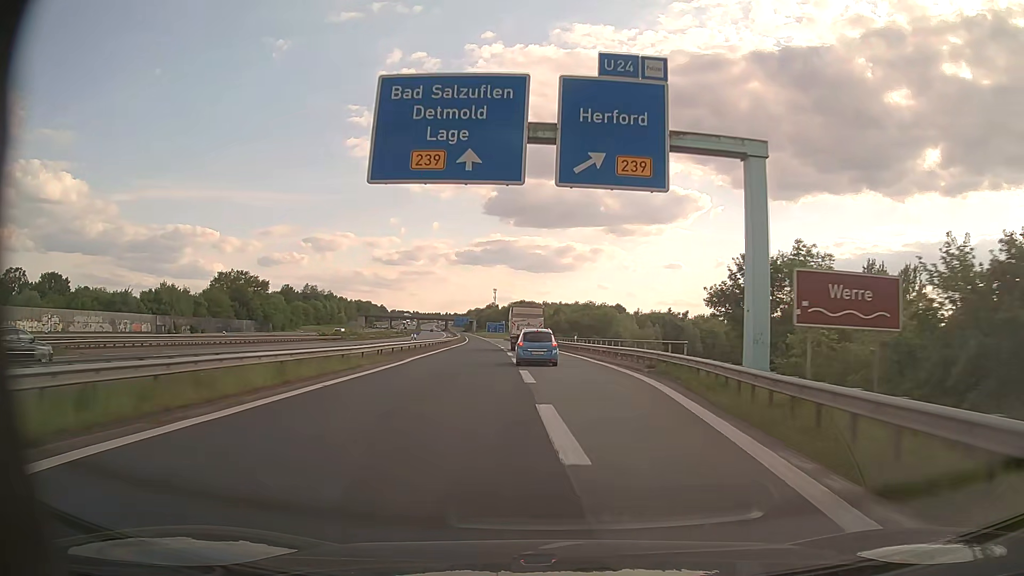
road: motorway_link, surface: asphalt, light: Day
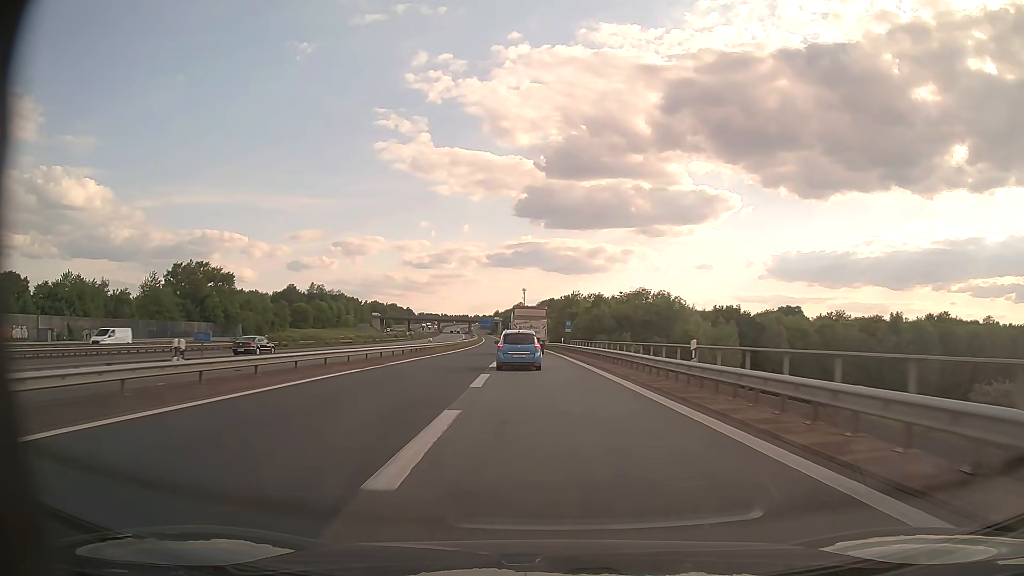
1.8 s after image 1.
(-0.1, +37.2) m; -2°
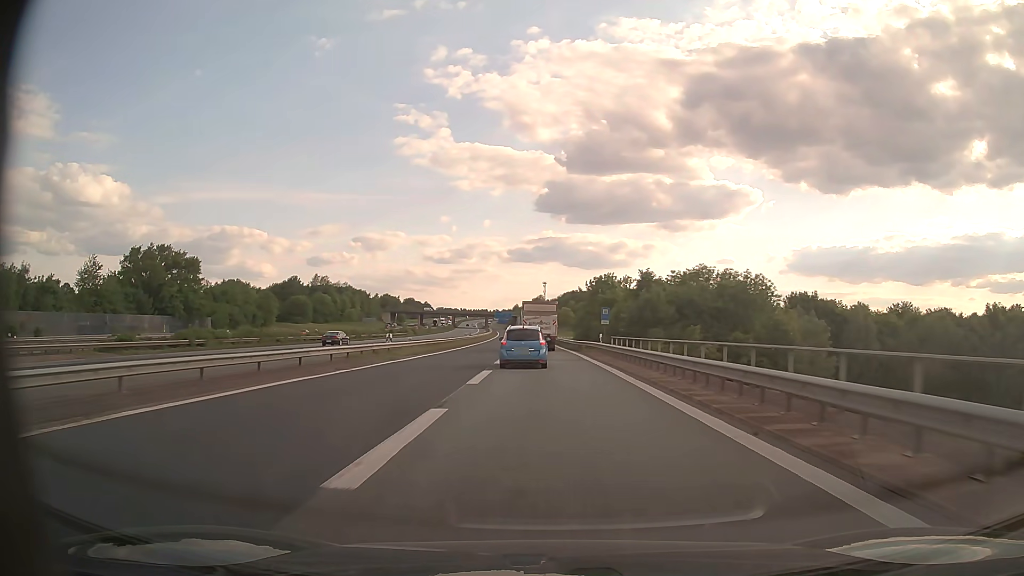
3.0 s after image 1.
(-0.5, +24.3) m; -2°
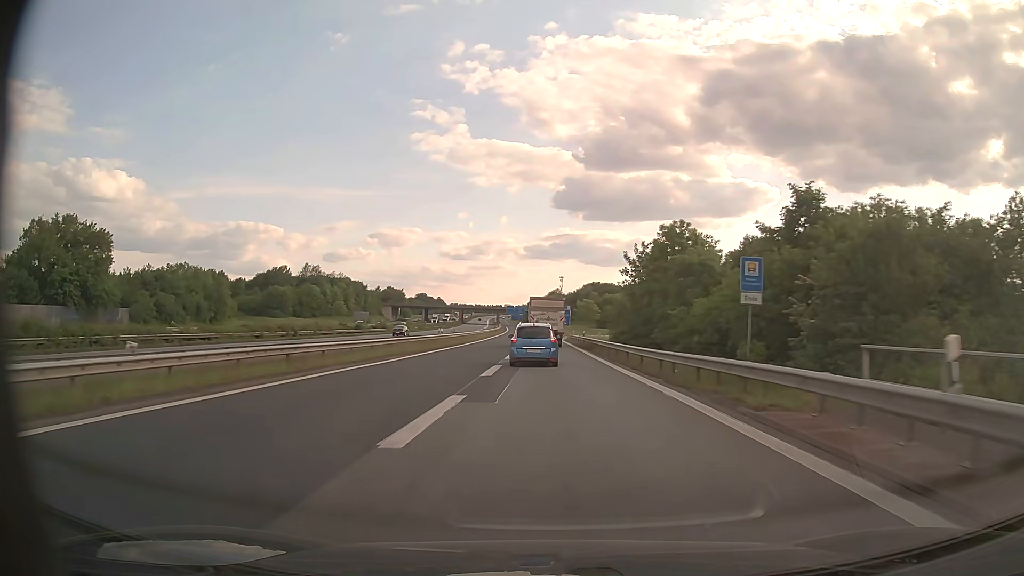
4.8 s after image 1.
(-0.5, +34.0) m; -1°
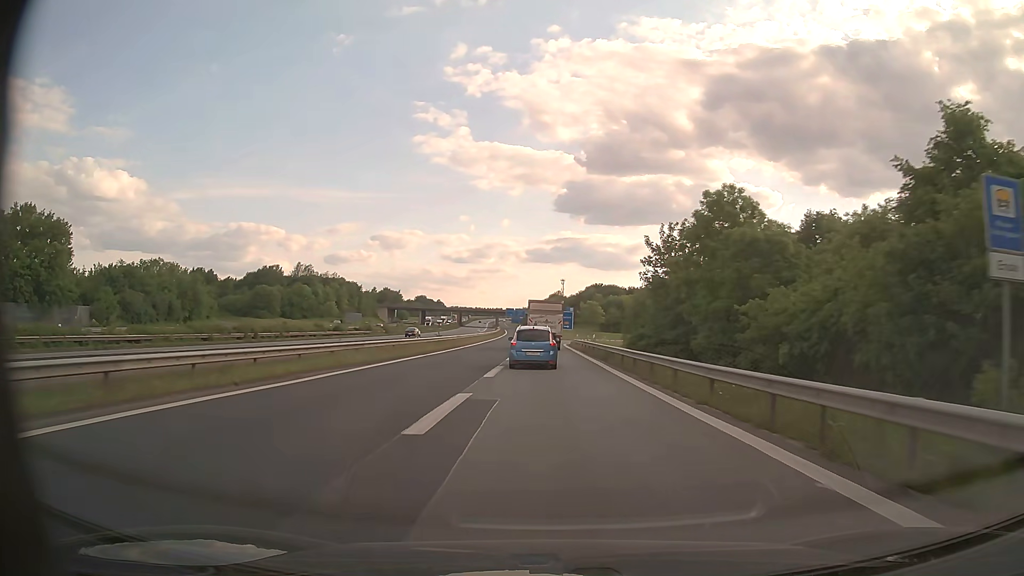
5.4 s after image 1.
(0.0, +10.8) m; 0°
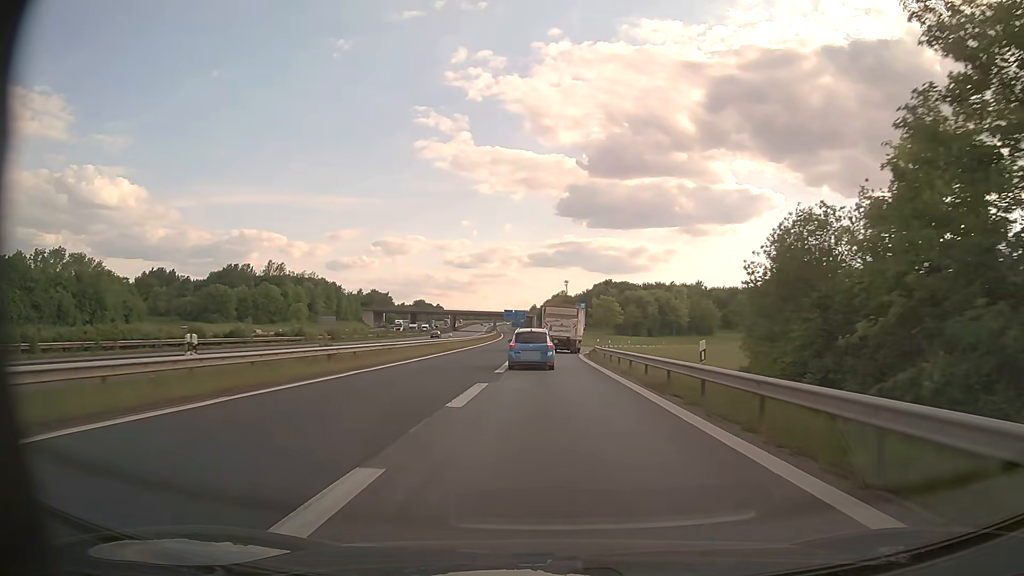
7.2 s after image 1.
(0.0, +32.2) m; 0°
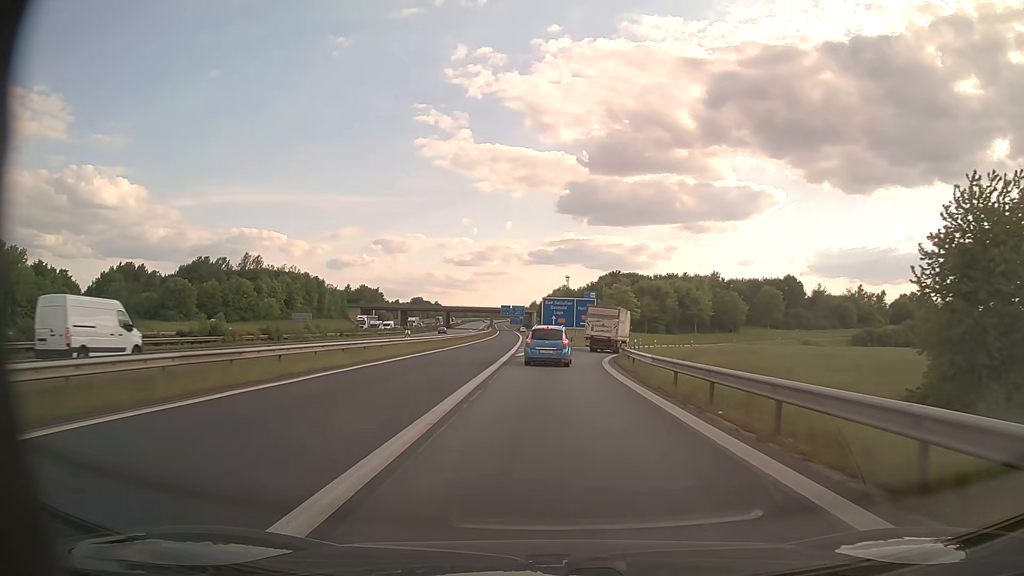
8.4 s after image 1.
(-0.1, +21.2) m; 0°
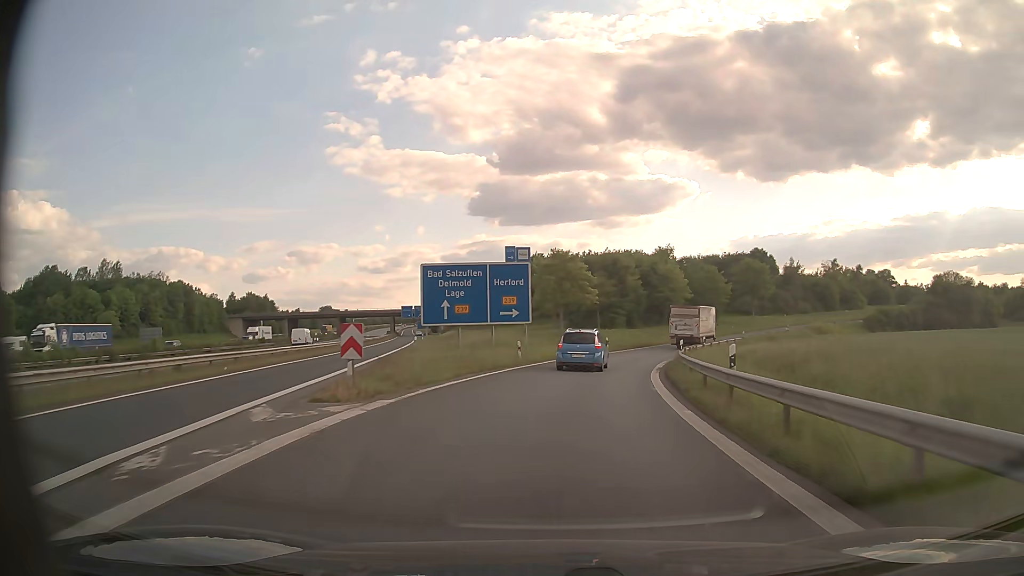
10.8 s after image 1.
(+1.3, +40.6) m; +7°
(0, +10) (+1, +20) (+3, +30) (+5, +40) (+8, +49) (+11, +59) (+15, +68) (+20, +76) (+26, +85) (+32, +92) m
